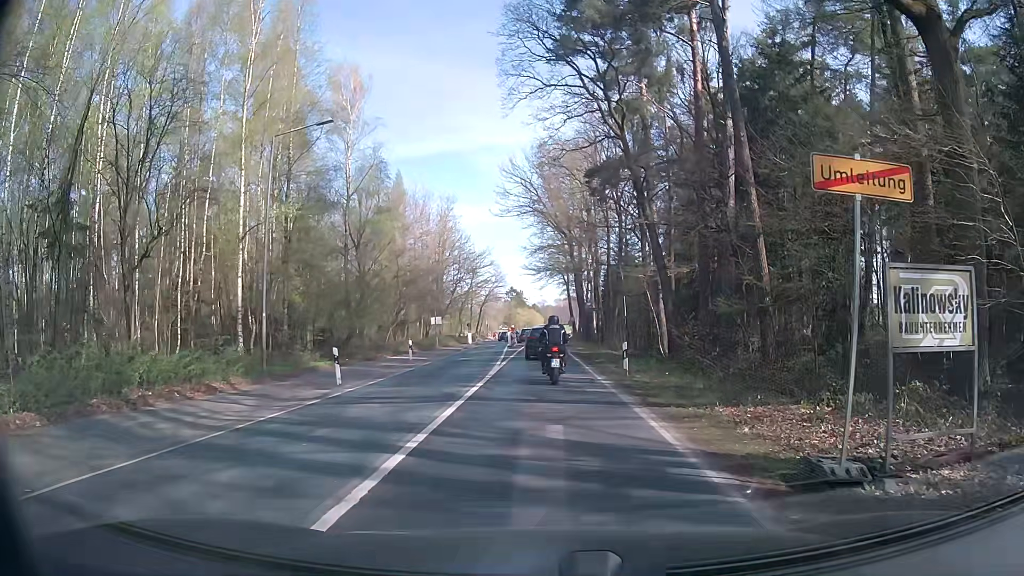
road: secondary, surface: asphalt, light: Day
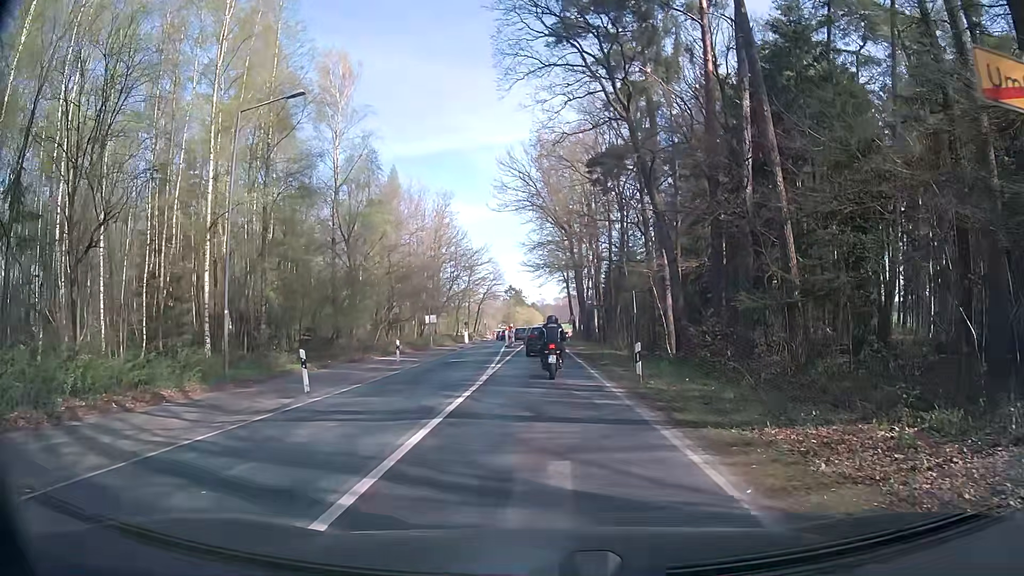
(0.0, +2.8) m; +2°
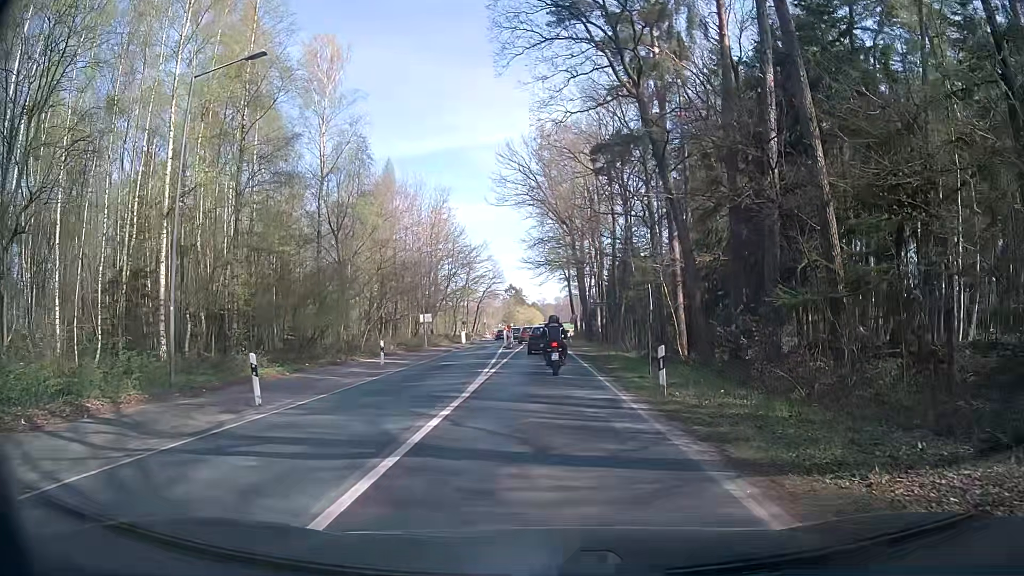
(-0.1, +3.1) m; -1°
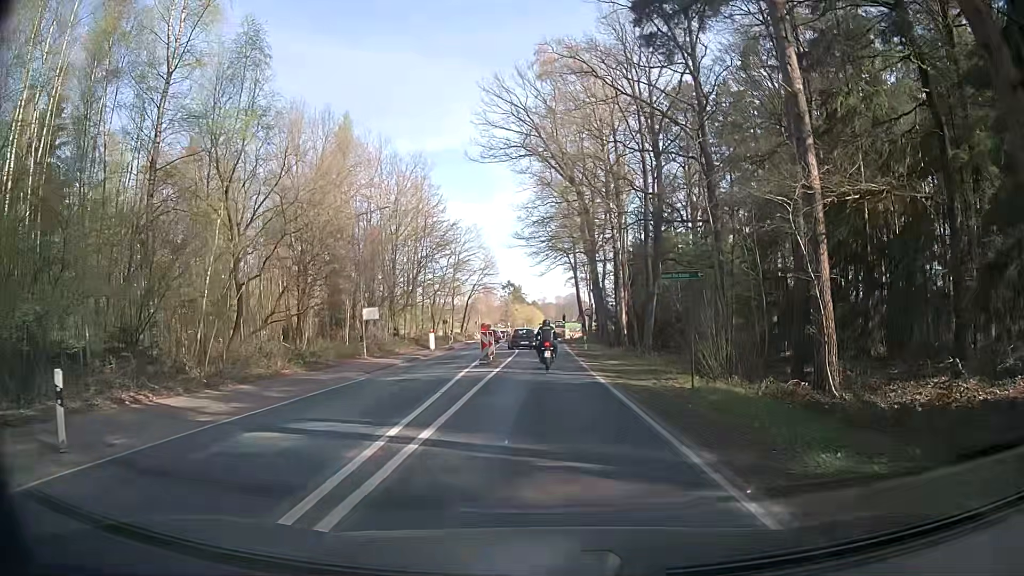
(0.0, +19.5) m; +1°
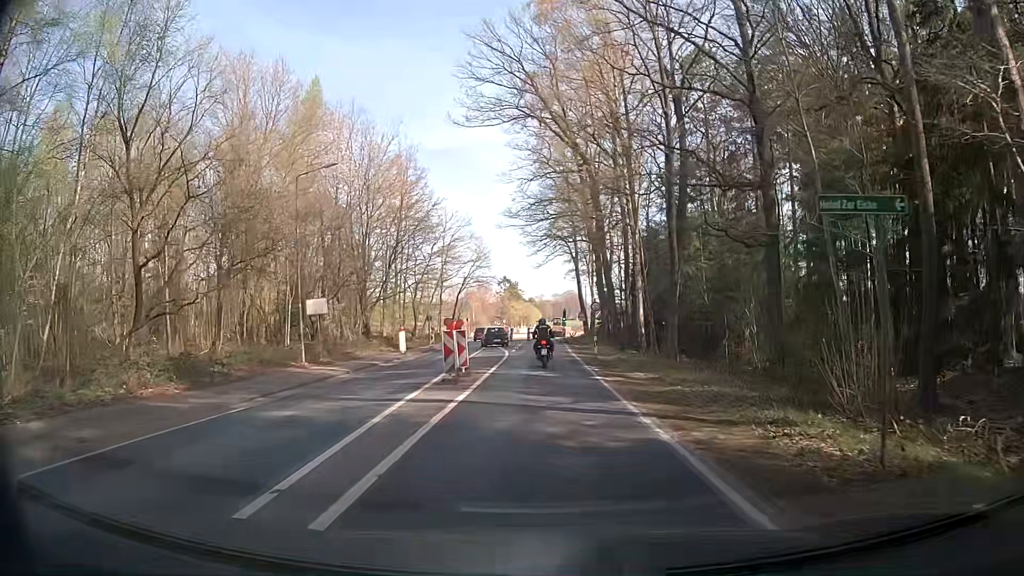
(-0.2, +9.2) m; -1°
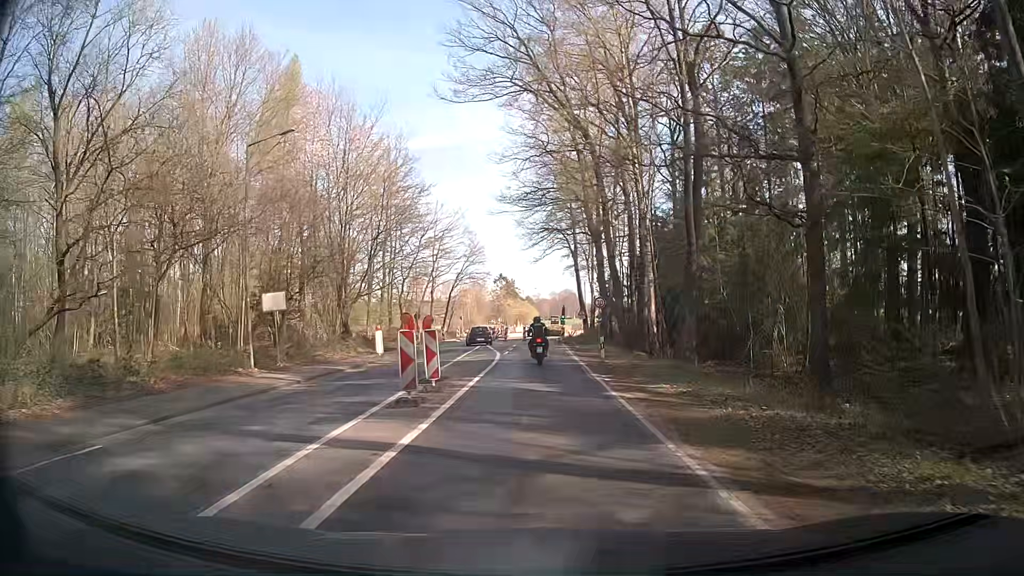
(0.0, +4.8) m; 0°
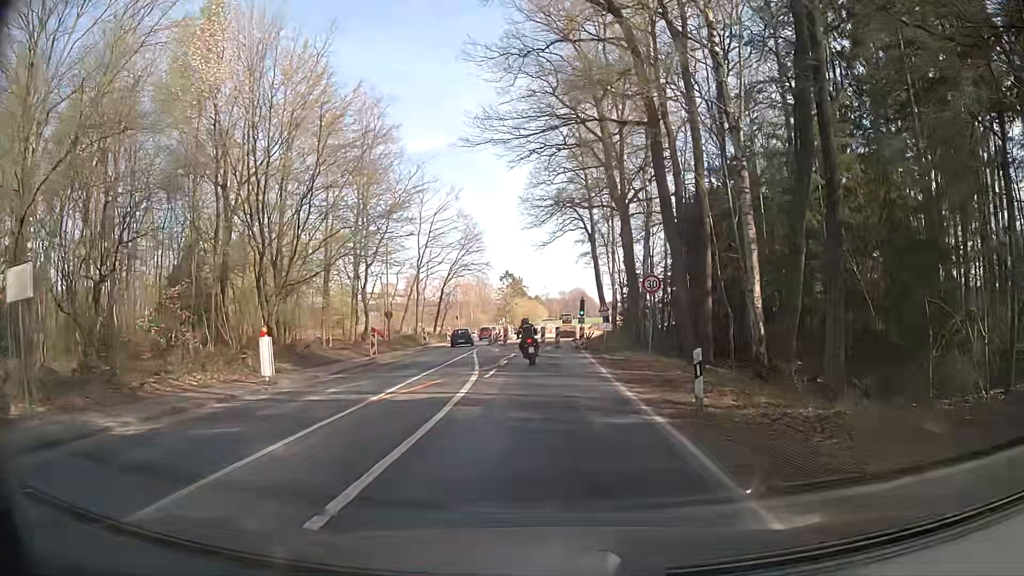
(+0.1, +14.8) m; -1°
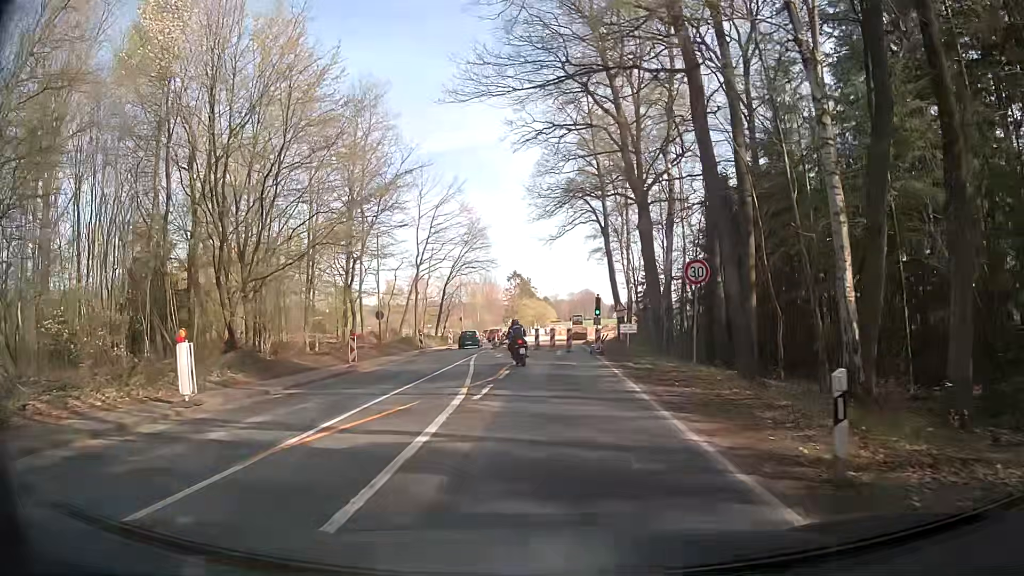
(0.0, +5.1) m; 0°
(0, +10) (-2, +20) (-3, +30) (-5, +40) (-6, +50) (-6, +60) (-6, +70) (-6, +80) (-6, +90) (-7, +100) m
